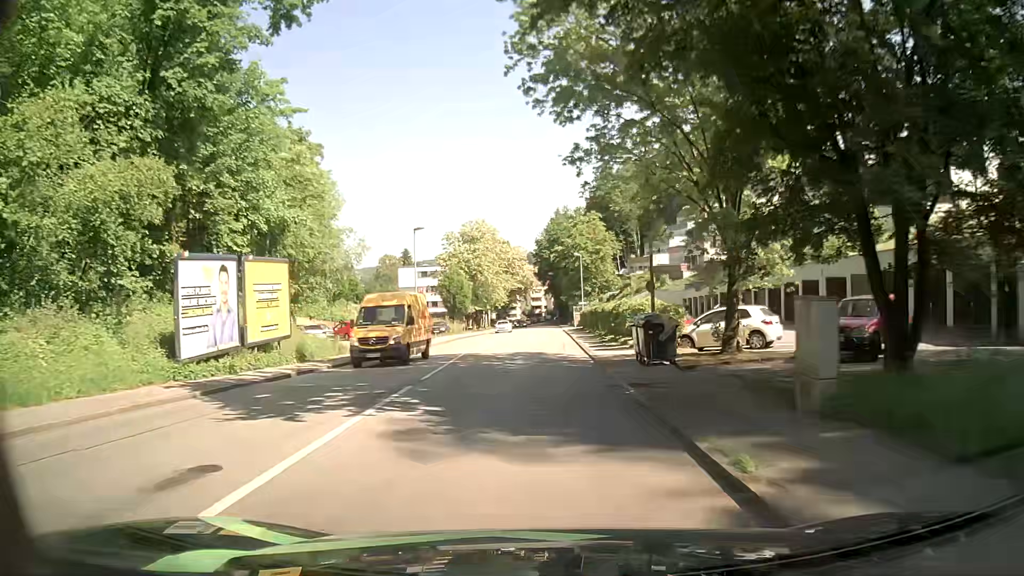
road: tertiary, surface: asphalt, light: Day
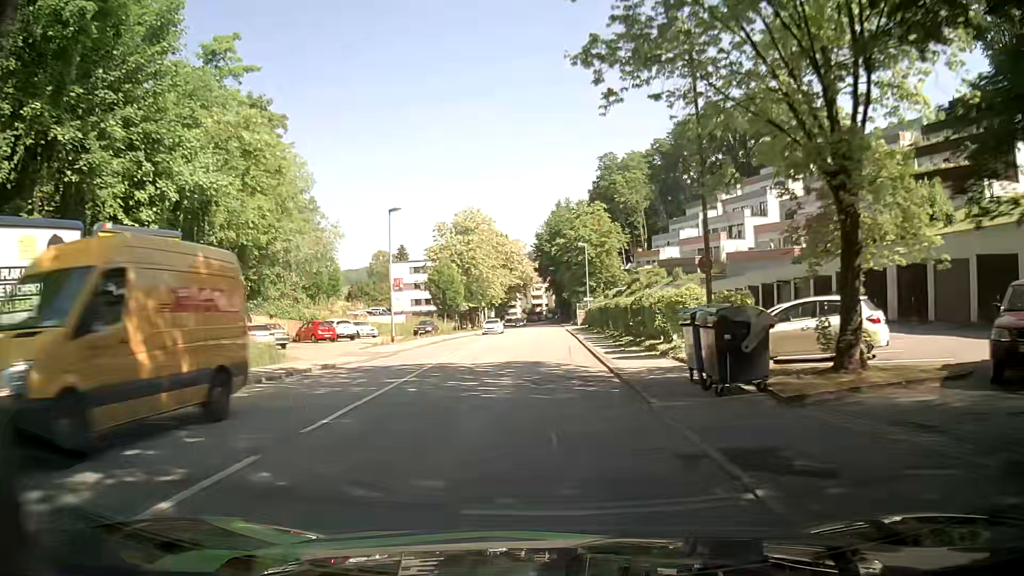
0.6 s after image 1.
(0.0, +8.1) m; 0°
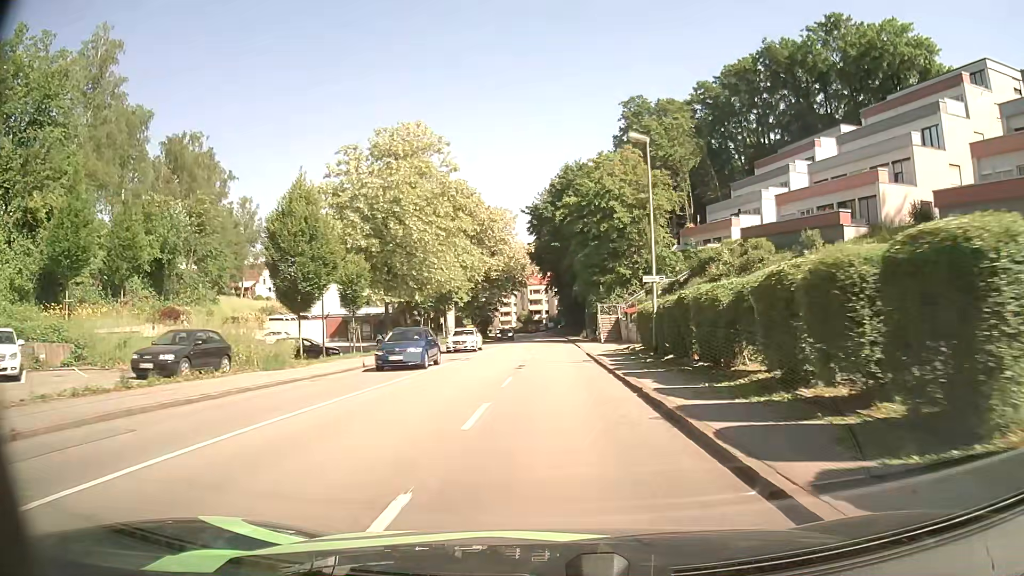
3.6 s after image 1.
(+0.2, +40.4) m; 0°
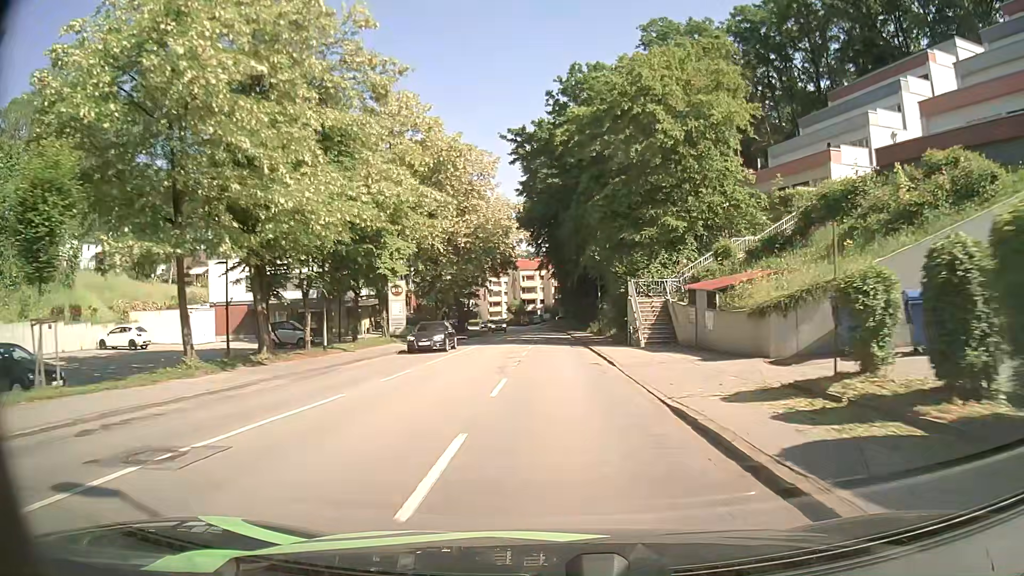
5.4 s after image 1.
(+0.2, +24.1) m; +1°
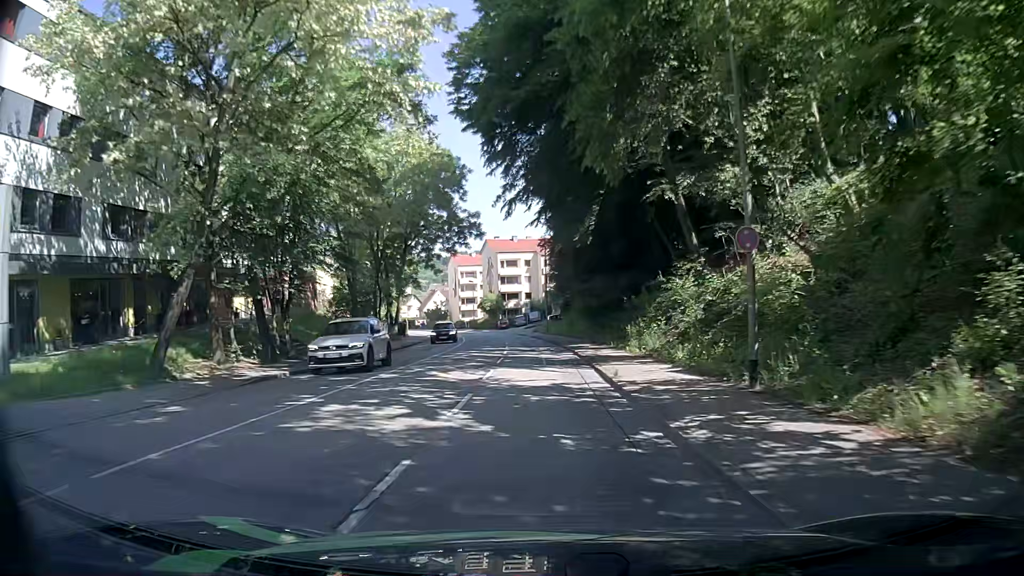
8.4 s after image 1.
(+0.3, +40.2) m; +1°
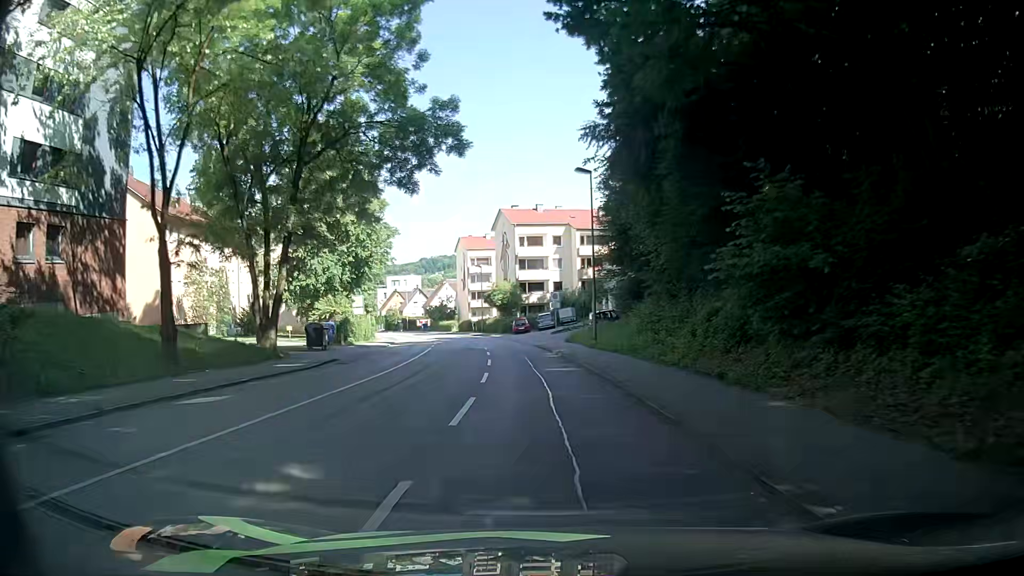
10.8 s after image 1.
(-0.7, +31.5) m; -2°
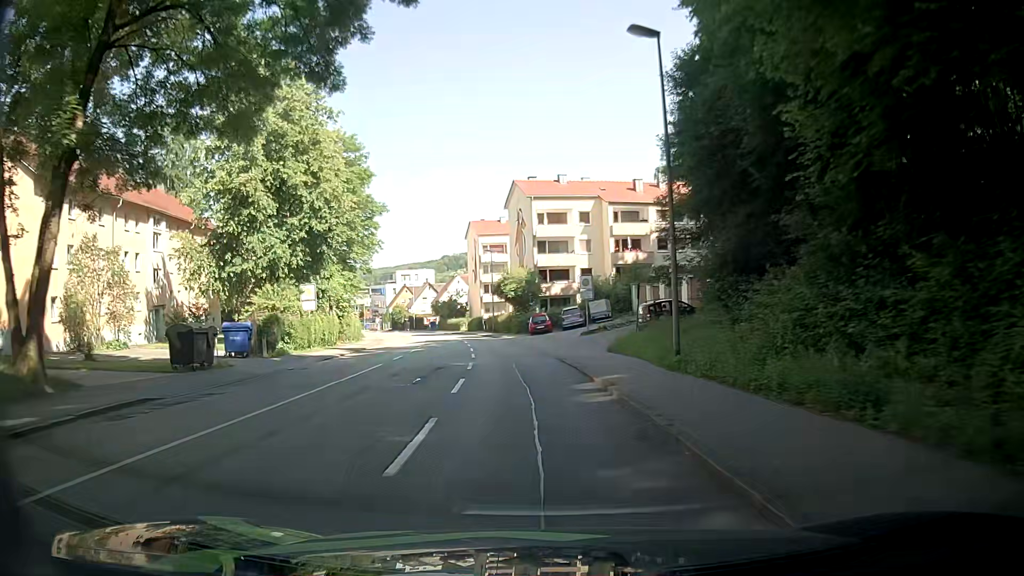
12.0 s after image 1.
(-0.4, +15.3) m; -2°
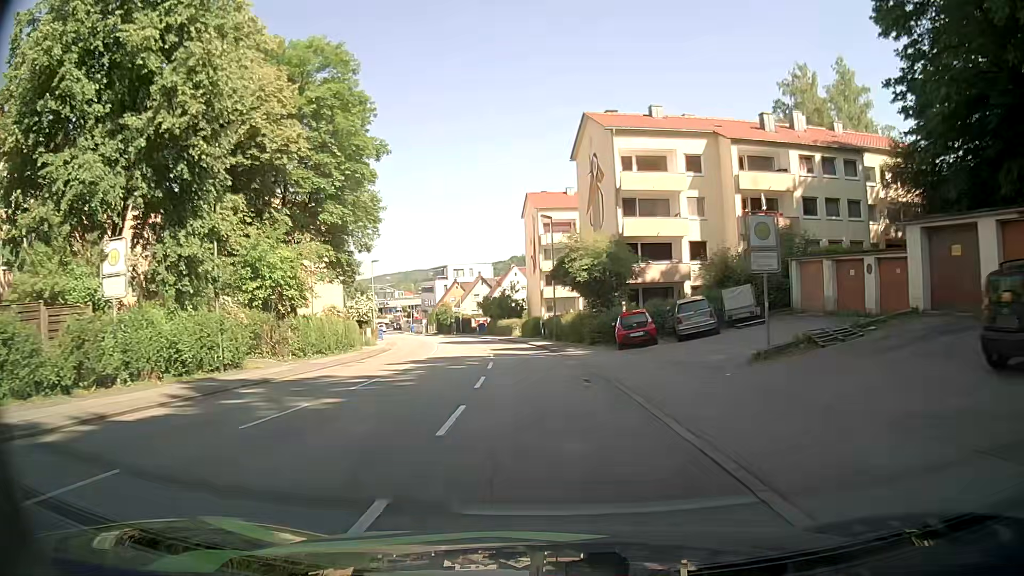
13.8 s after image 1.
(-1.2, +22.5) m; -6°
(0, +10) (-1, +20) (-1, +30) (-2, +40) (-4, +50) (-6, +60) (-8, +69) (-10, +79) (-13, +89) (-17, +98) m
